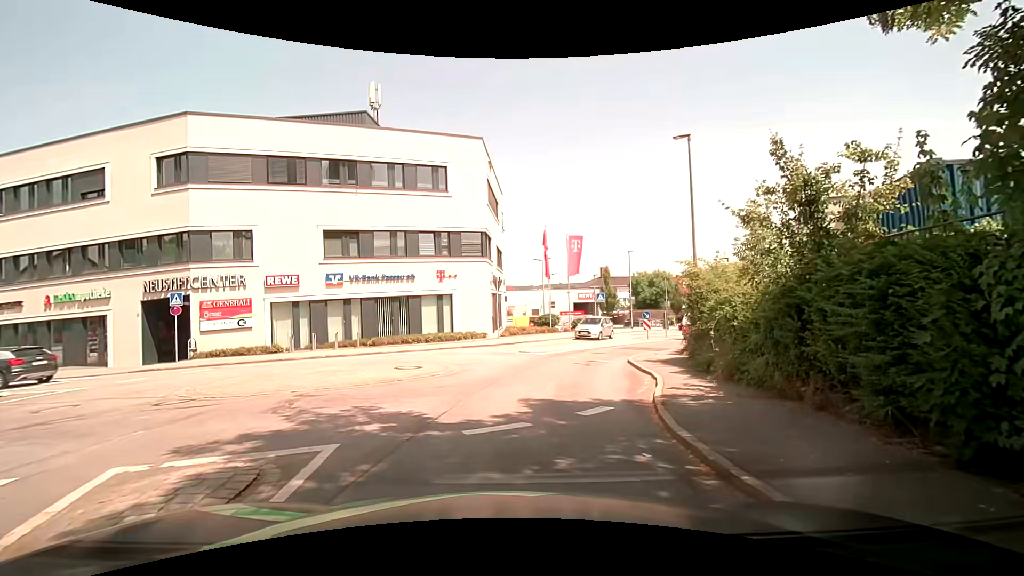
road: tertiary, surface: asphalt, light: Day
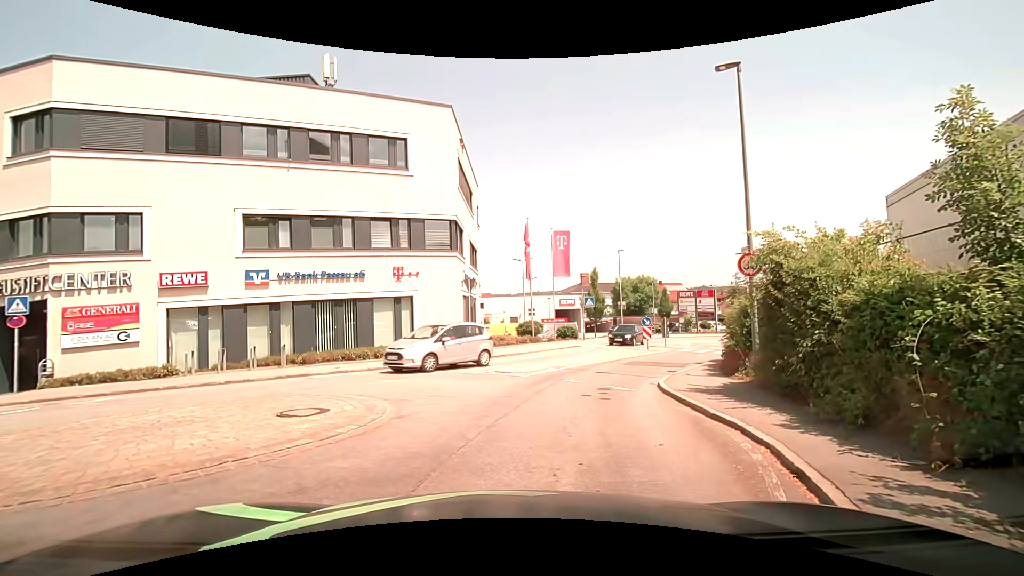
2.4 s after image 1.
(0.0, +5.9) m; +2°
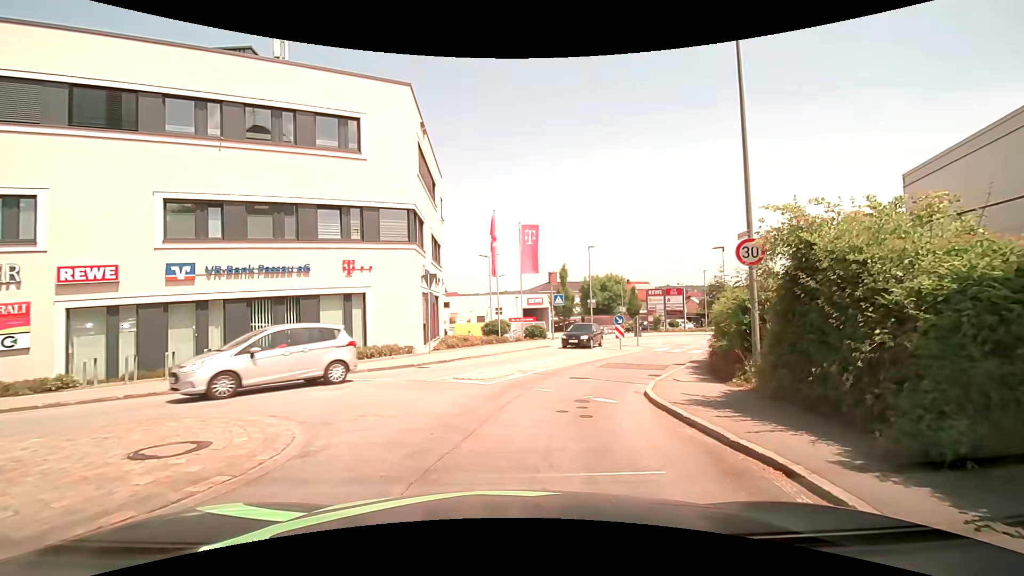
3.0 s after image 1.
(+0.1, +2.1) m; +3°
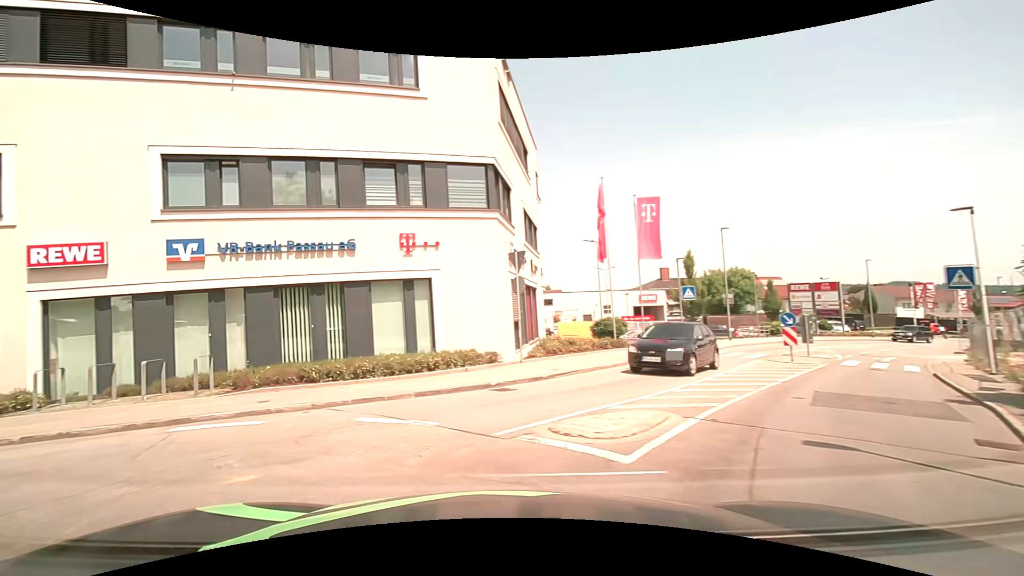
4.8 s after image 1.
(0.0, +6.8) m; -10°
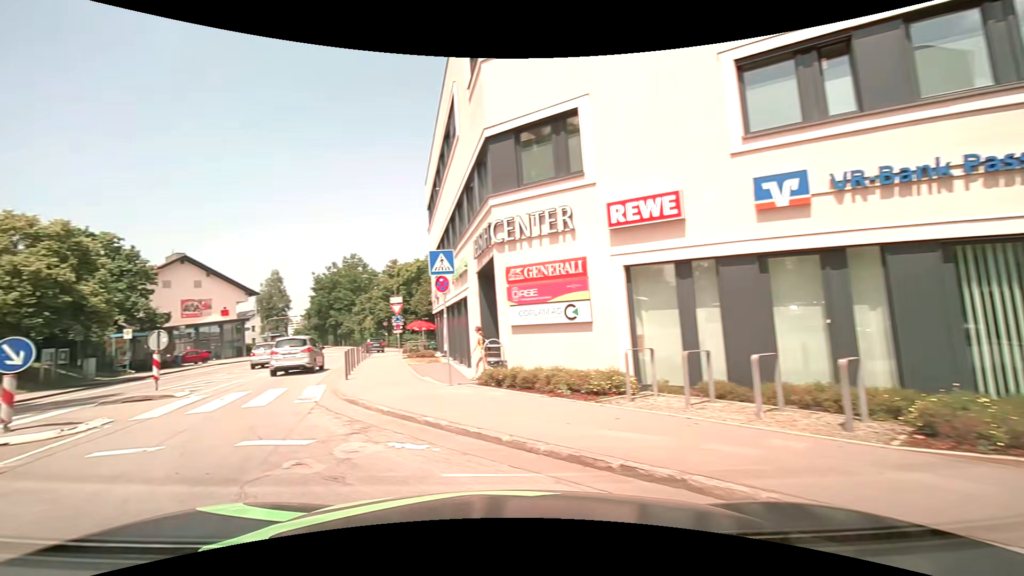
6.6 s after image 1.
(-2.8, +5.5) m; -56°
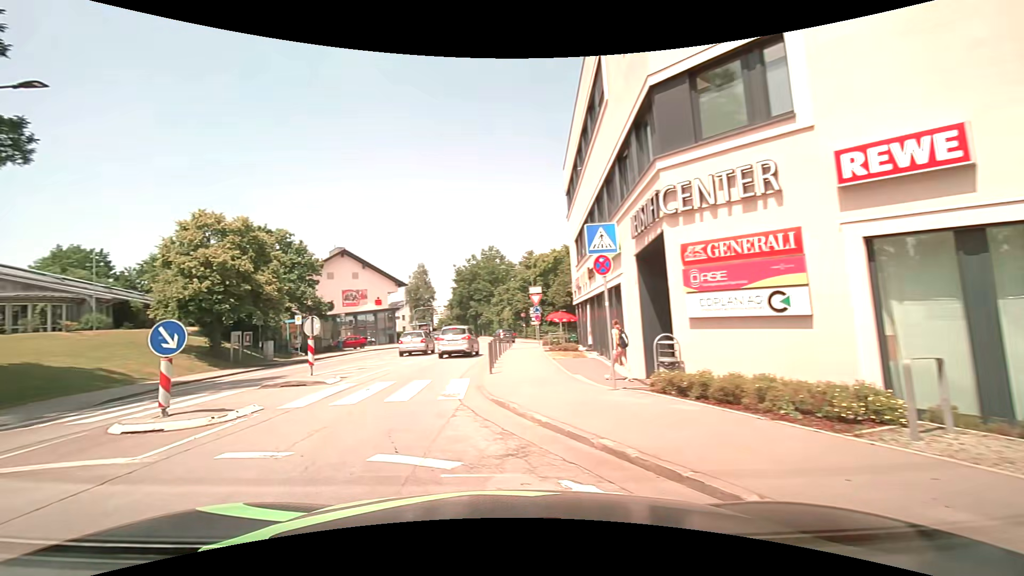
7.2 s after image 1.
(-0.3, +2.2) m; -15°
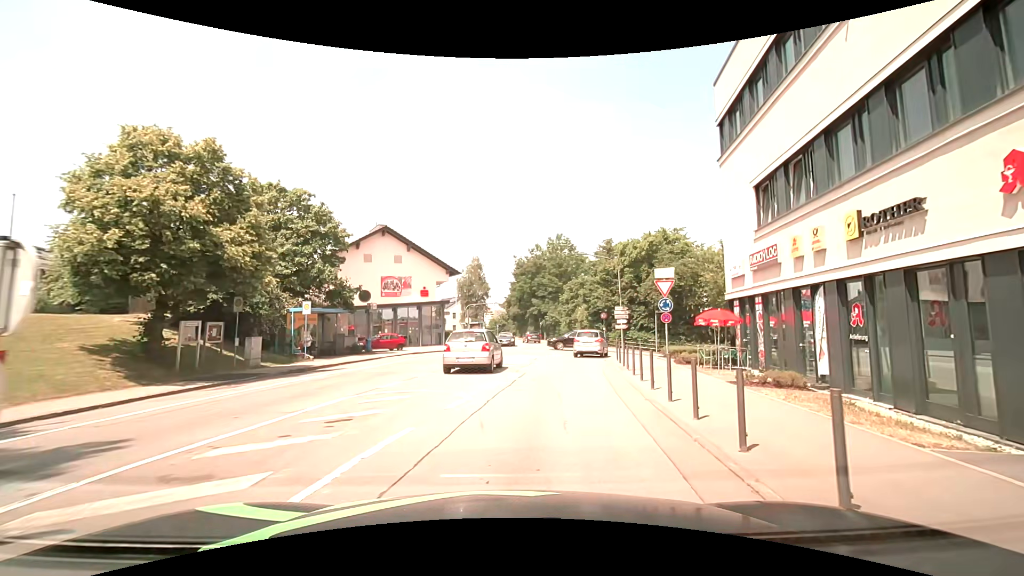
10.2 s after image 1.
(-2.6, +12.9) m; -7°
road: unclassified
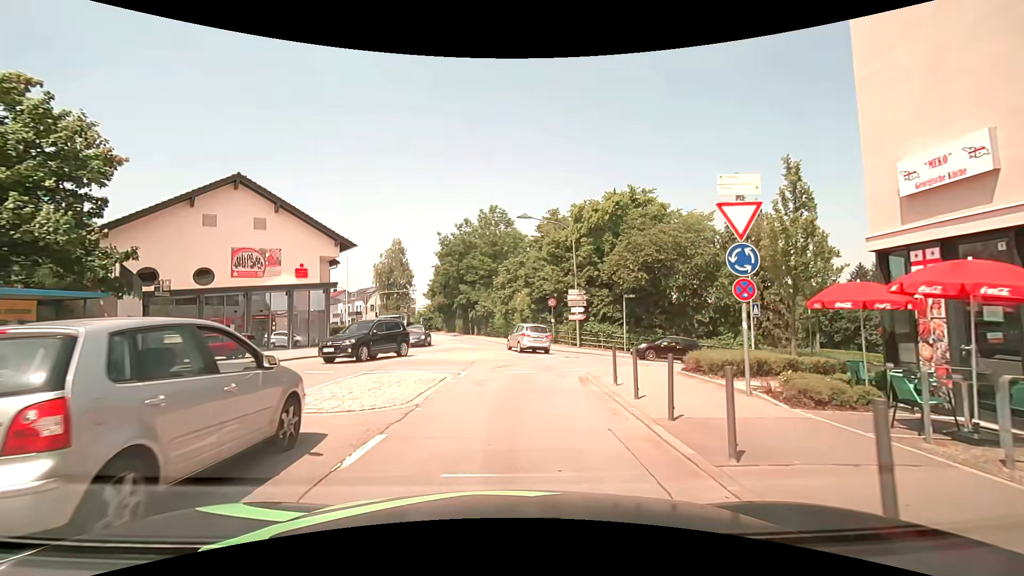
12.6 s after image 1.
(+1.5, +13.1) m; +8°
(0, +10) (+2, +20) (+10, +25) (+20, +28) (+29, +29) (+39, +31) (+49, +33) (+59, +36) (+68, +39) (+77, +43) m
